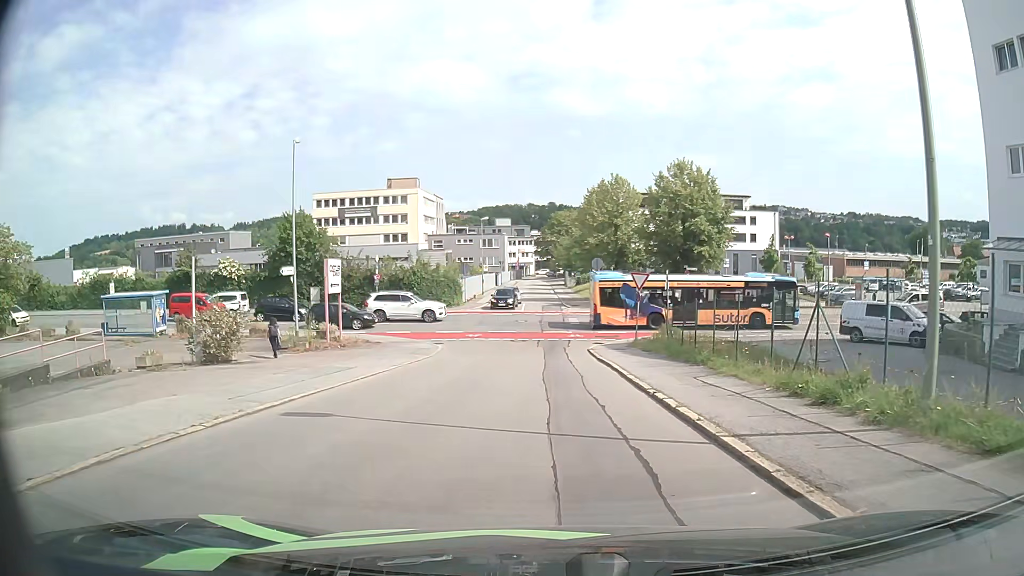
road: residential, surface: asphalt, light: Day
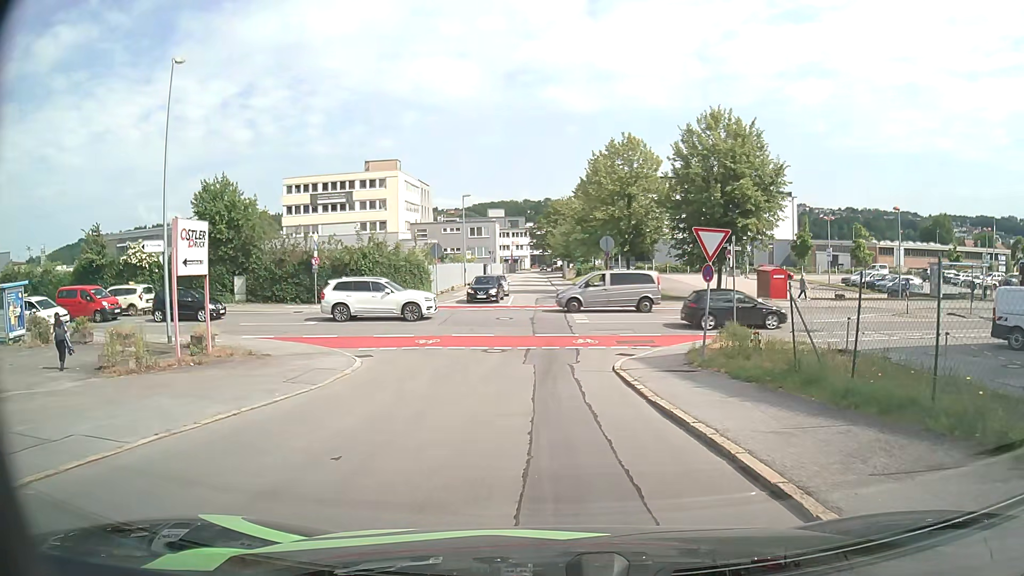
(+0.1, +12.3) m; 0°
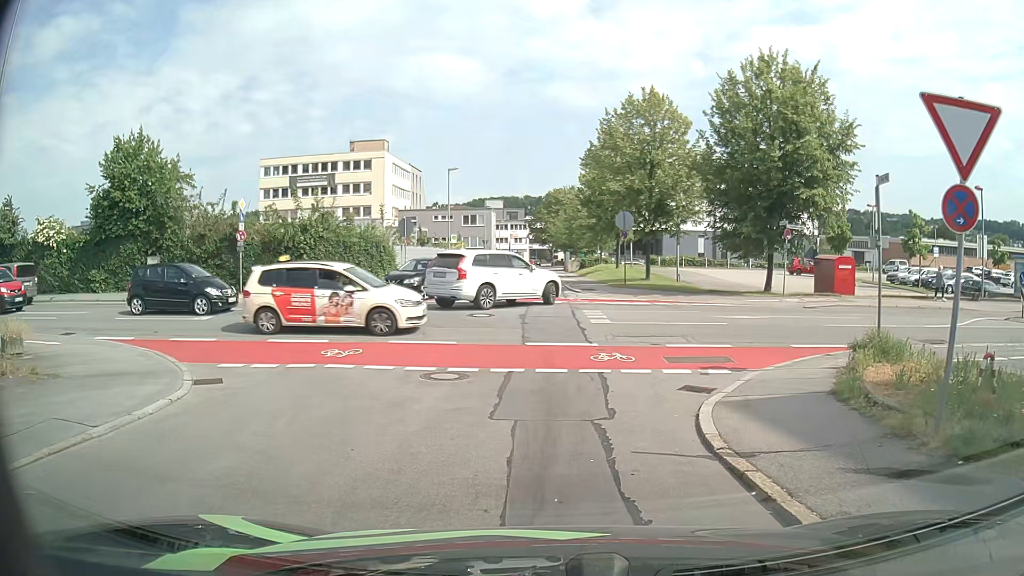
(0.0, +9.3) m; -1°
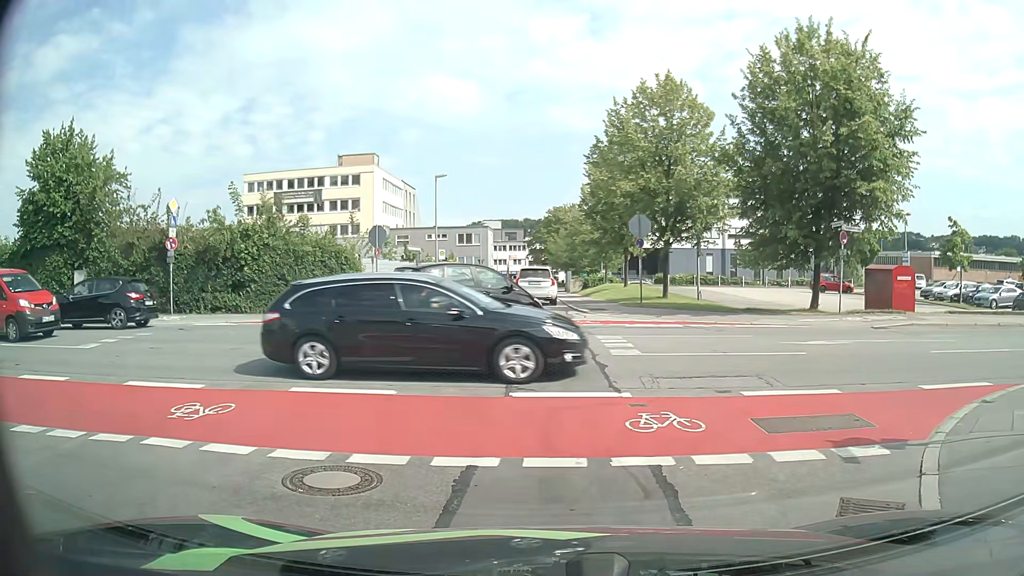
(+0.1, +5.5) m; +1°
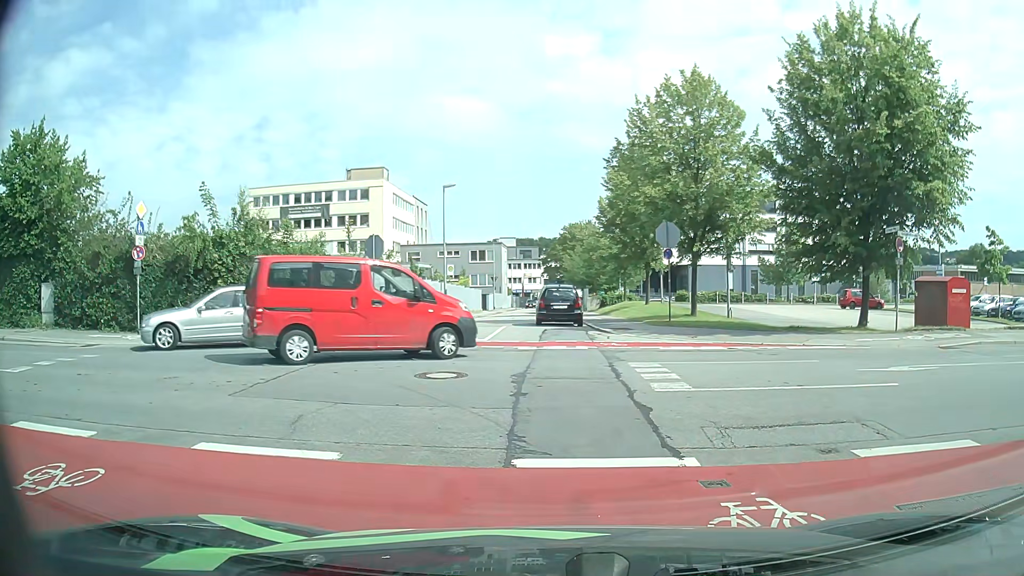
(0.0, +3.0) m; +1°
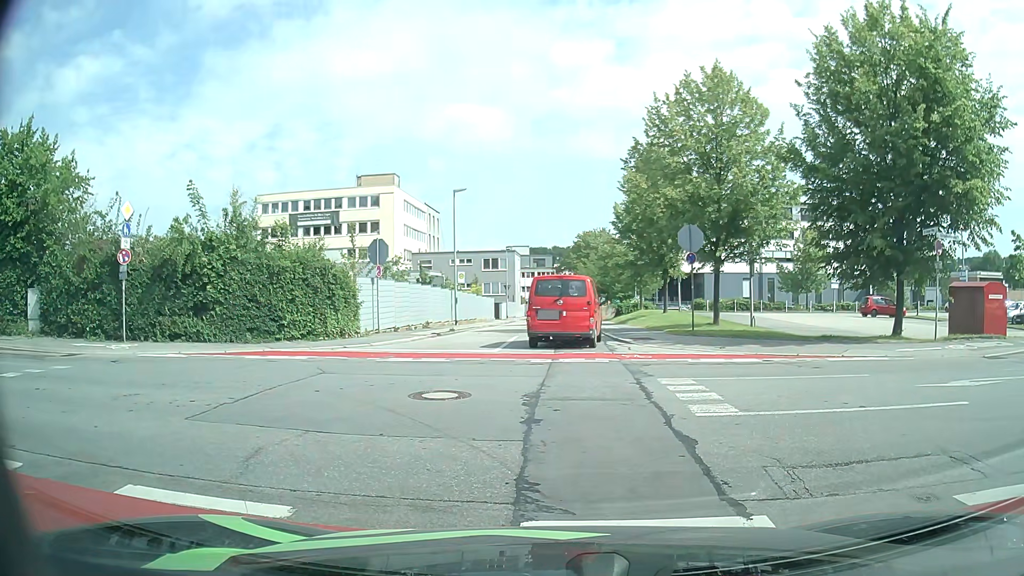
(0.0, +1.5) m; 0°
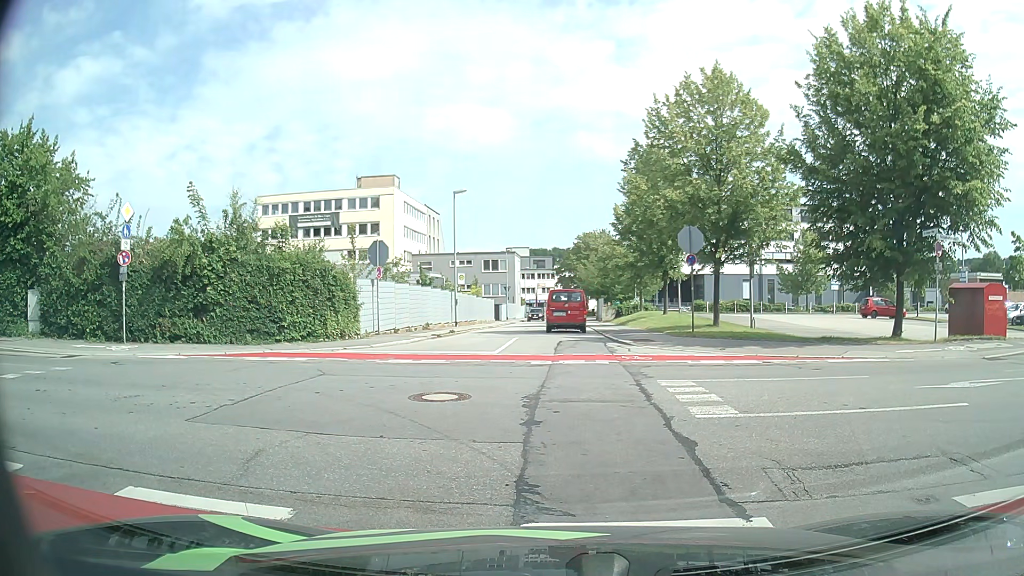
(0.0, +0.1) m; 0°
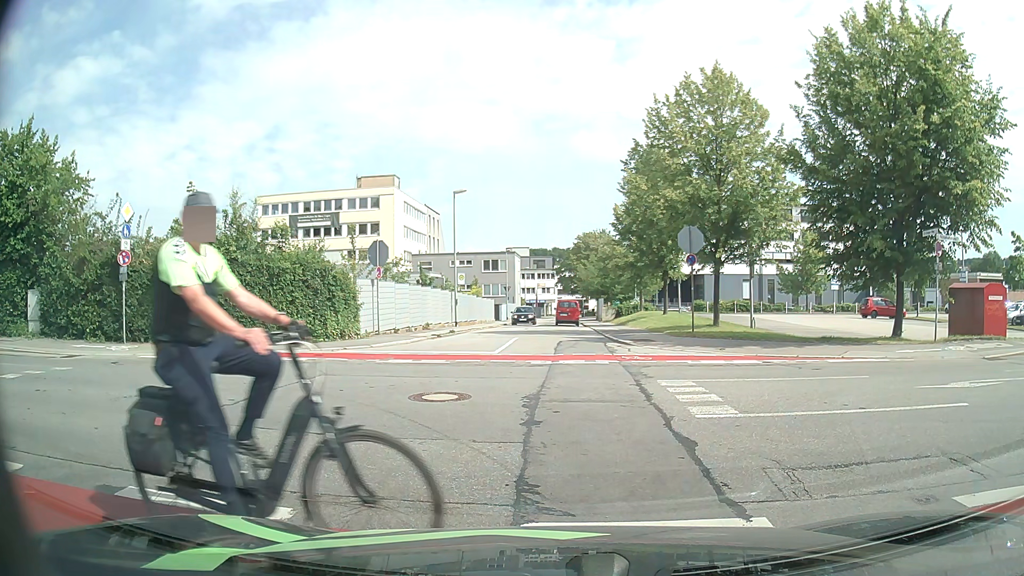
(0.0, 0.0) m; 0°
